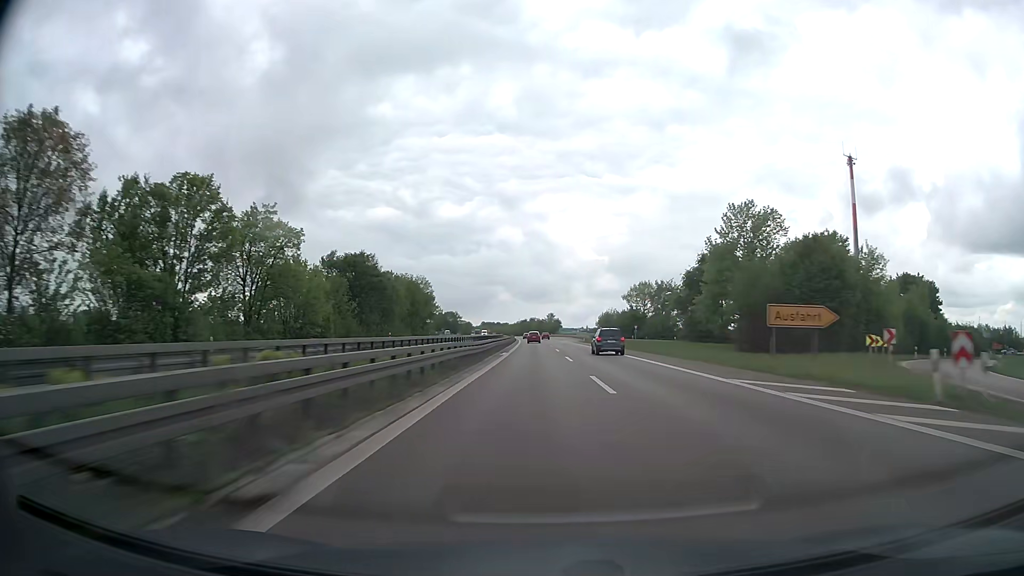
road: trunk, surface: asphalt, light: Day
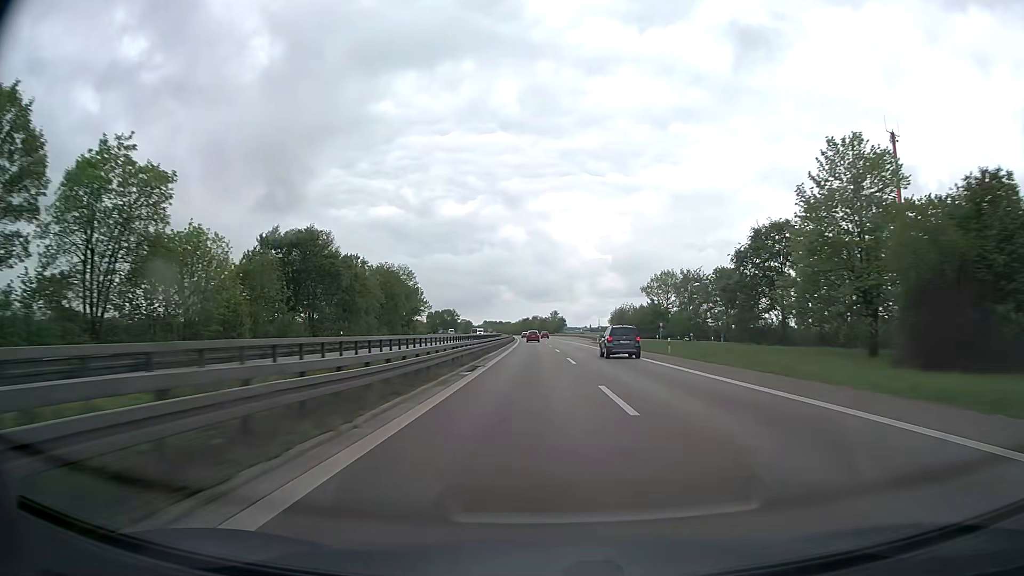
(0.0, +22.1) m; 0°
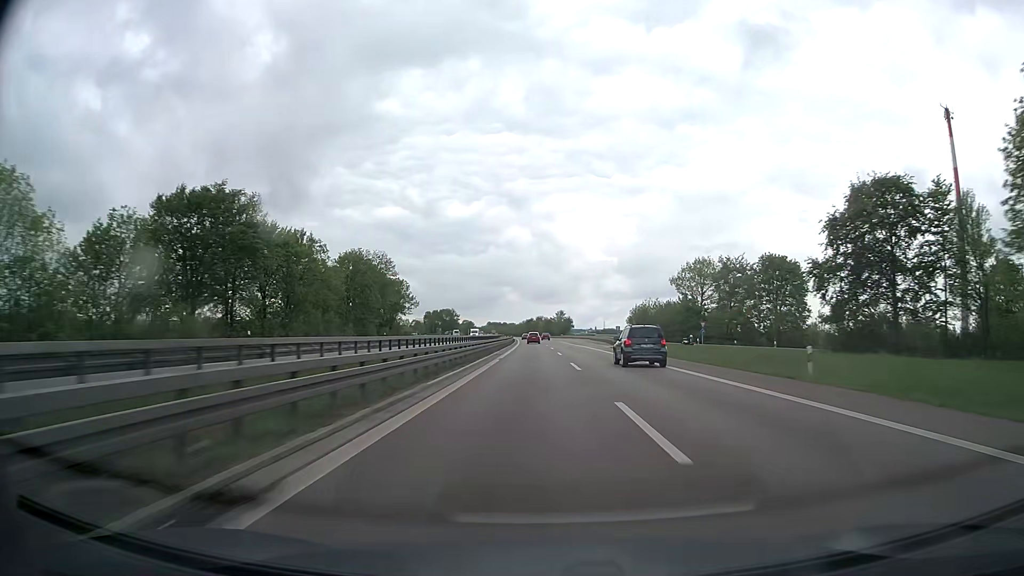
(0.0, +22.1) m; 0°
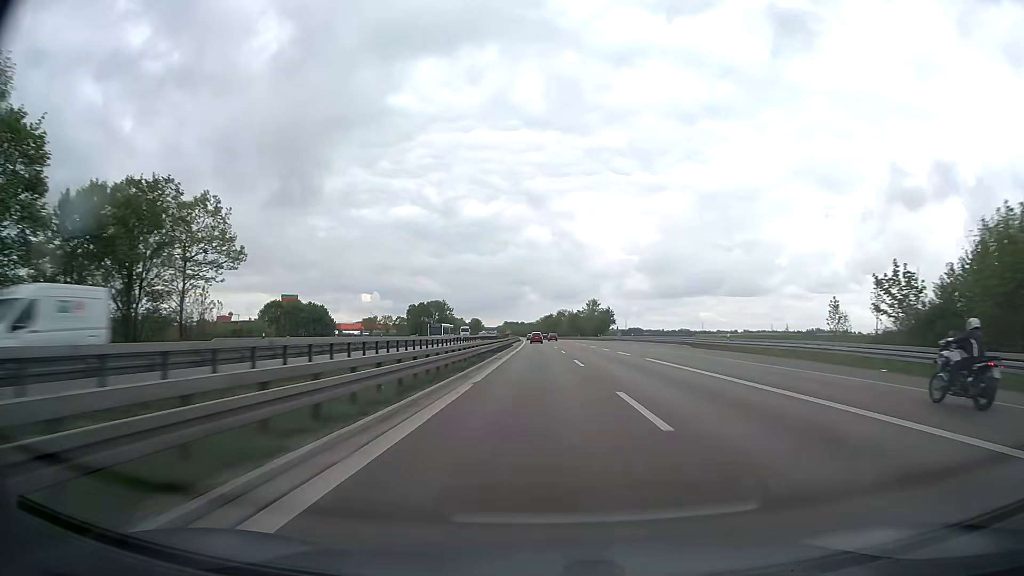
(-1.5, +87.8) m; -2°
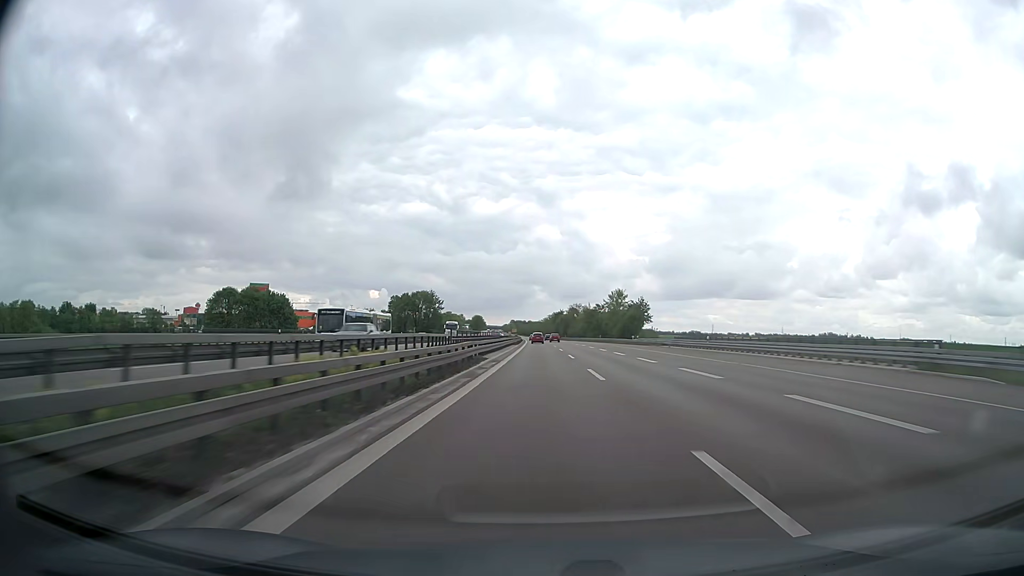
(-0.3, +43.7) m; -1°
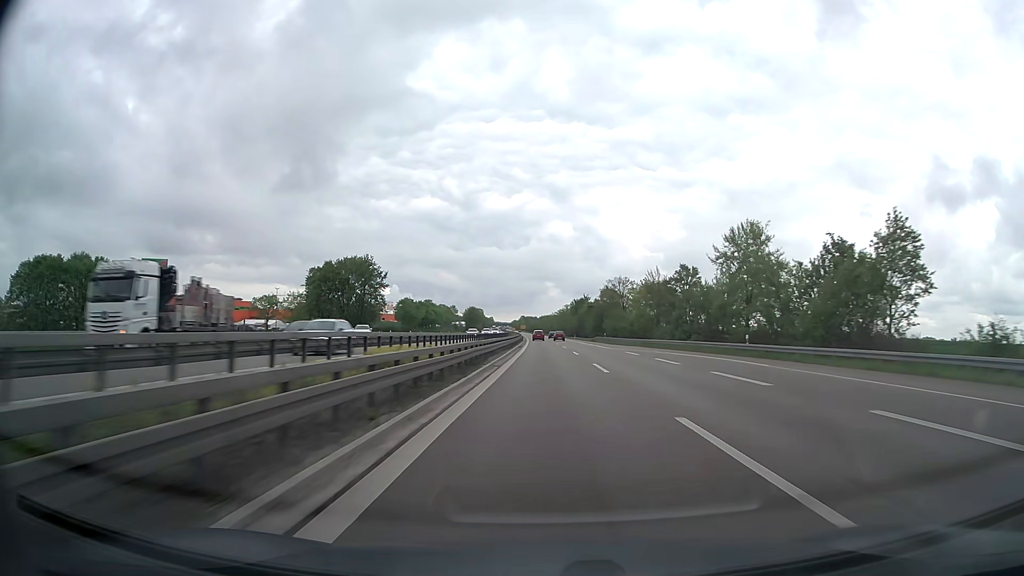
(-0.9, +87.2) m; -1°
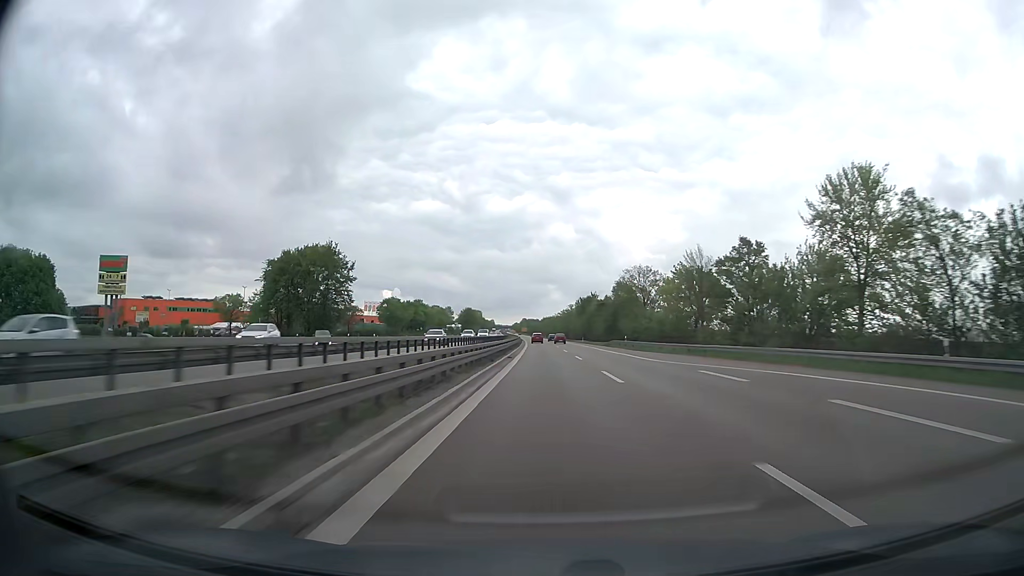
(0.0, +21.9) m; 0°
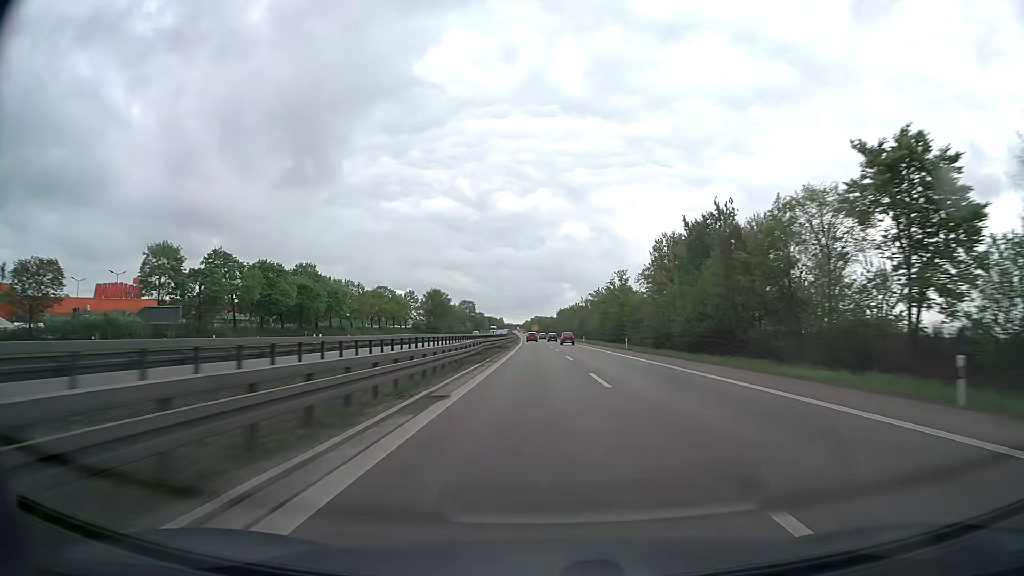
(-0.9, +110.5) m; -1°
(0, +10) (0, +20) (0, +30) (0, +40) (0, +50) (-1, +60) (-1, +70) (-1, +80) (-1, +90) (-1, +100) m
